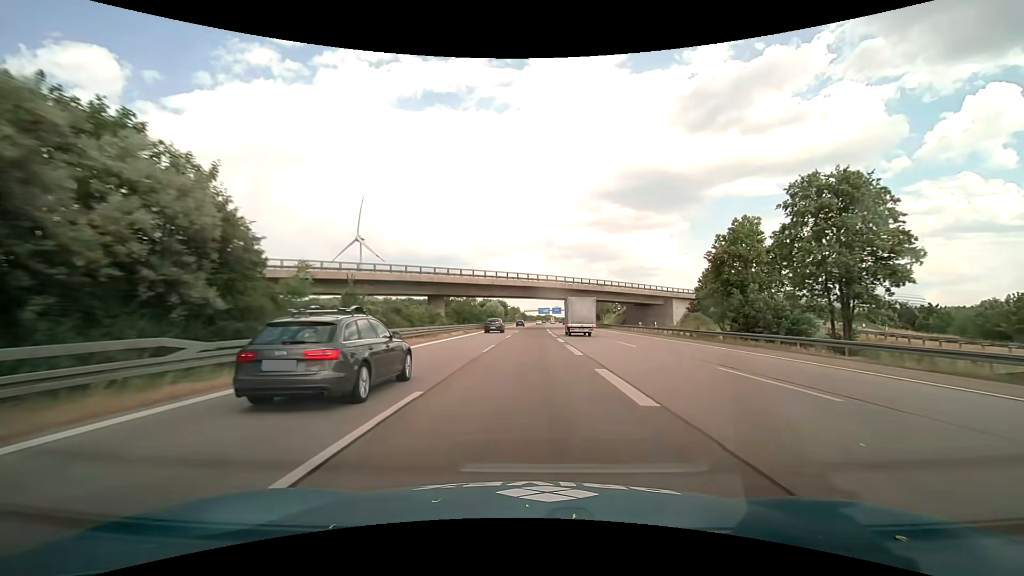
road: motorway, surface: asphalt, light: Day
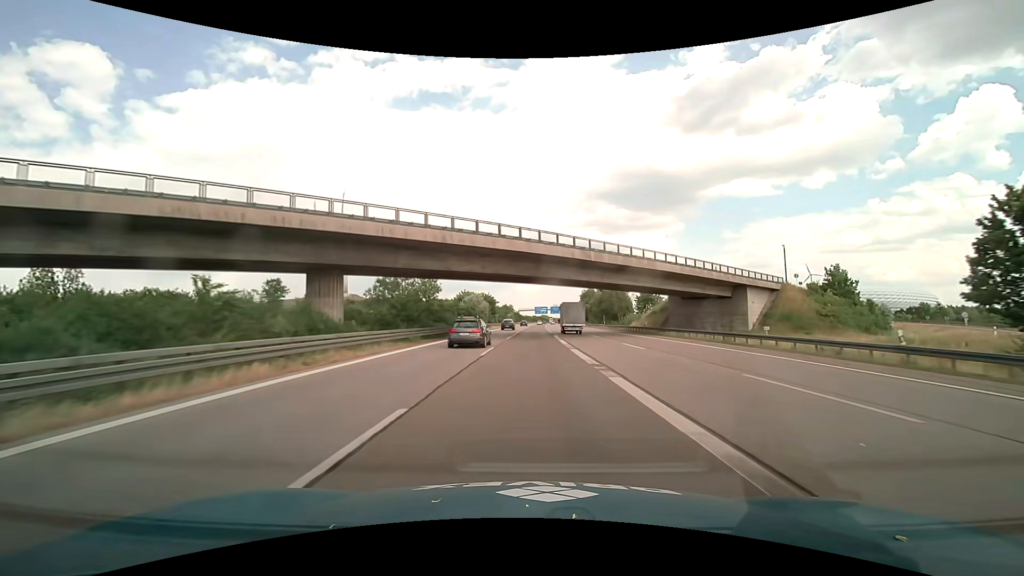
(0.0, +37.6) m; 0°
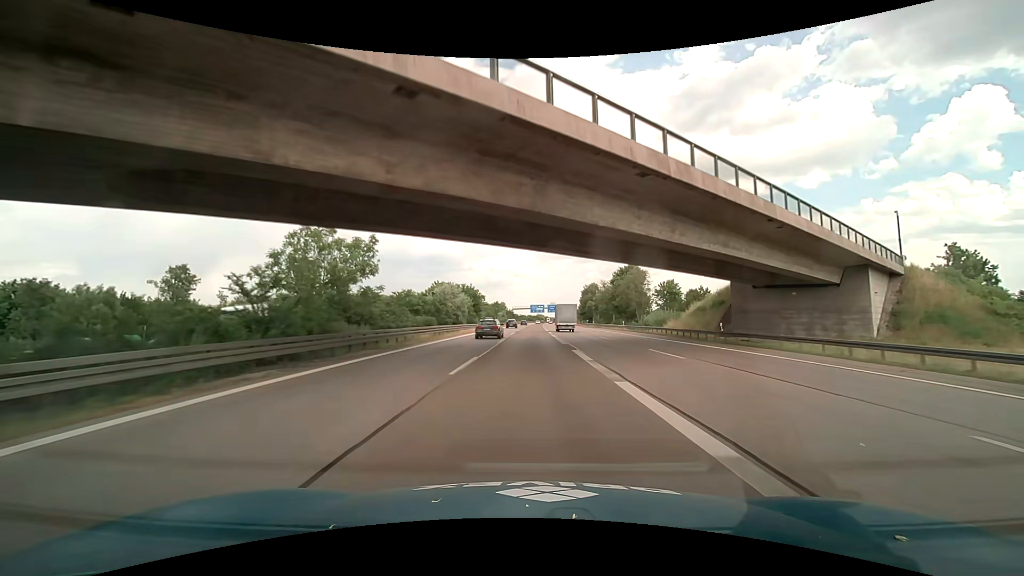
(+0.1, +25.1) m; +1°
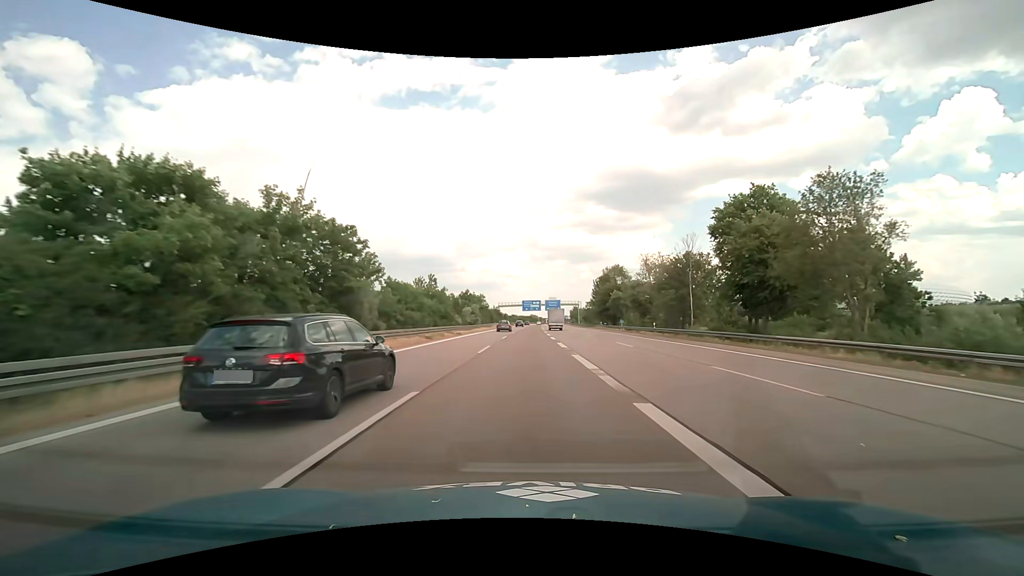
(+0.5, +62.6) m; +1°
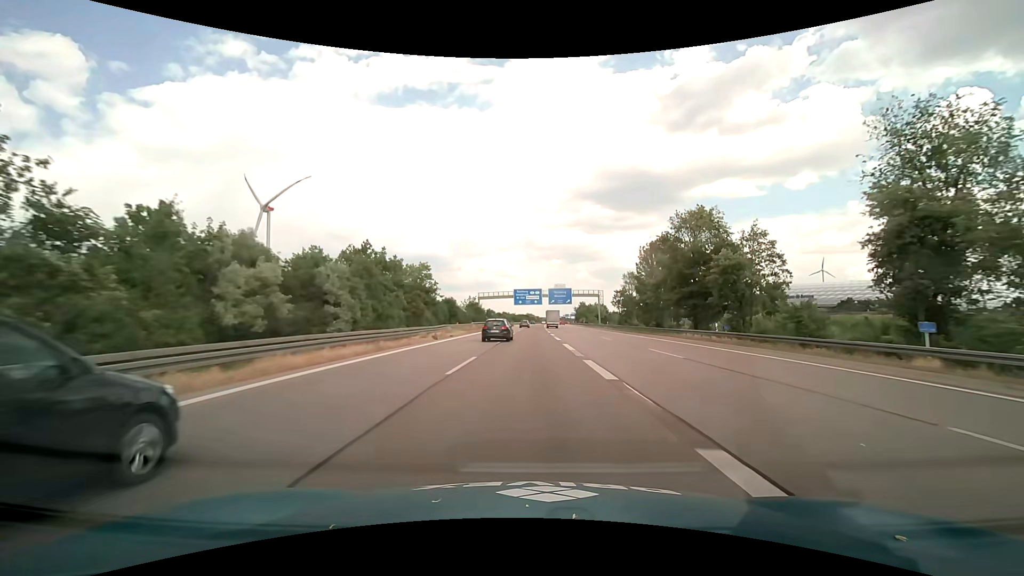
(+0.2, +62.7) m; 0°
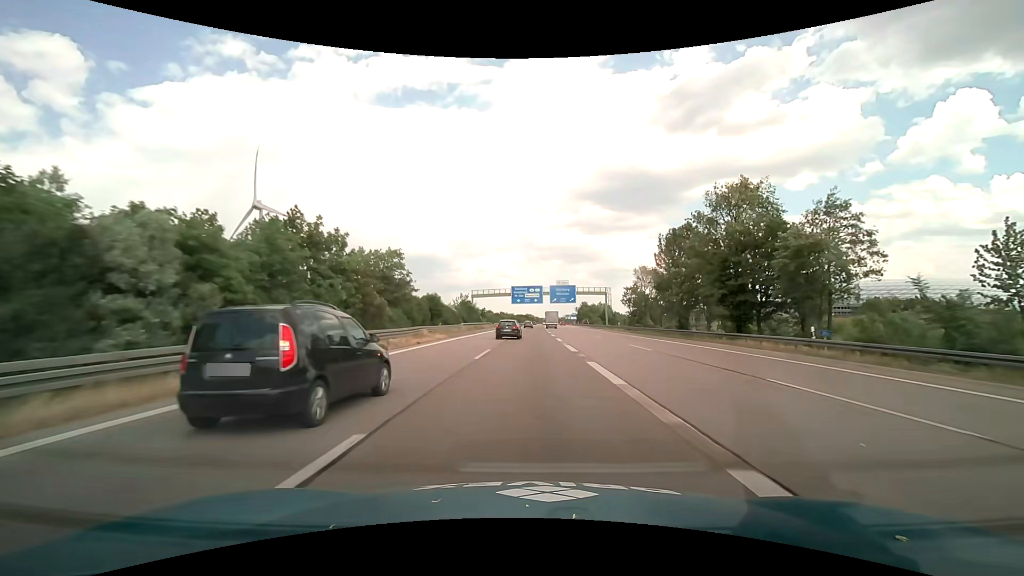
(0.0, +12.5) m; 0°
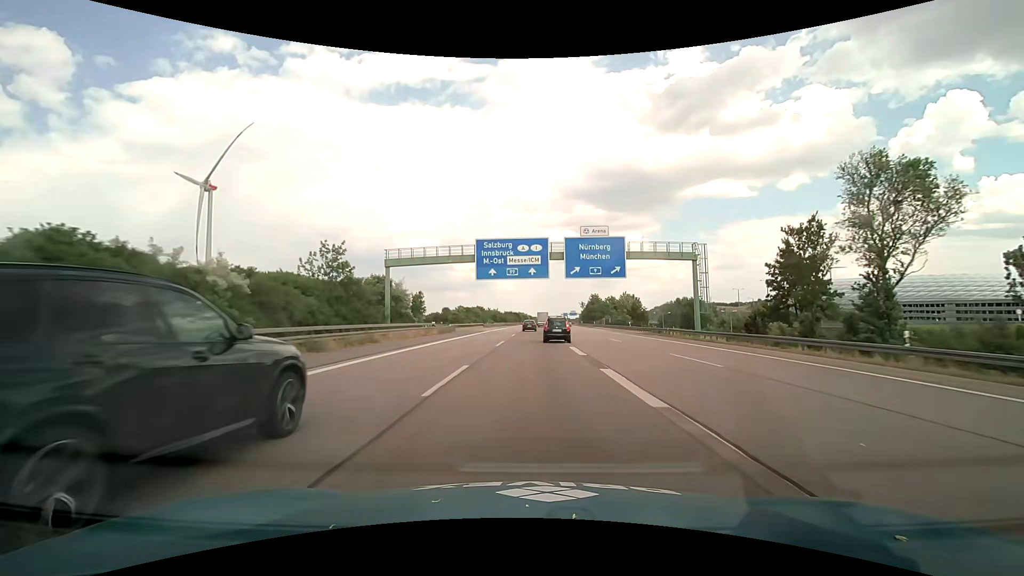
(+0.6, +62.8) m; +1°
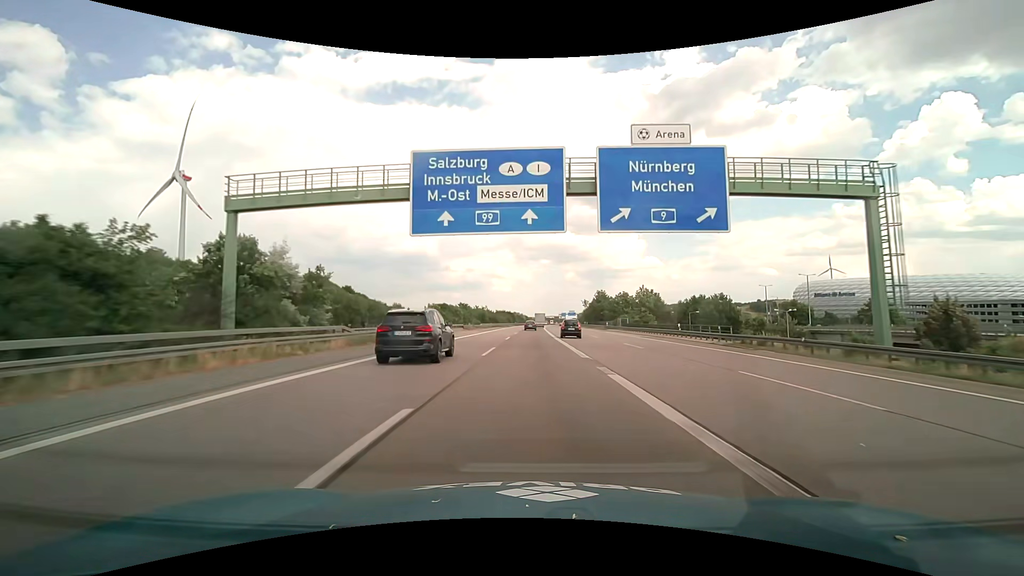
(+0.1, +25.1) m; 0°
(0, +10) (0, +20) (0, +30) (0, +40) (0, +50) (0, +60) (+1, +70) (+1, +80) (+1, +90) (+1, +100) m
